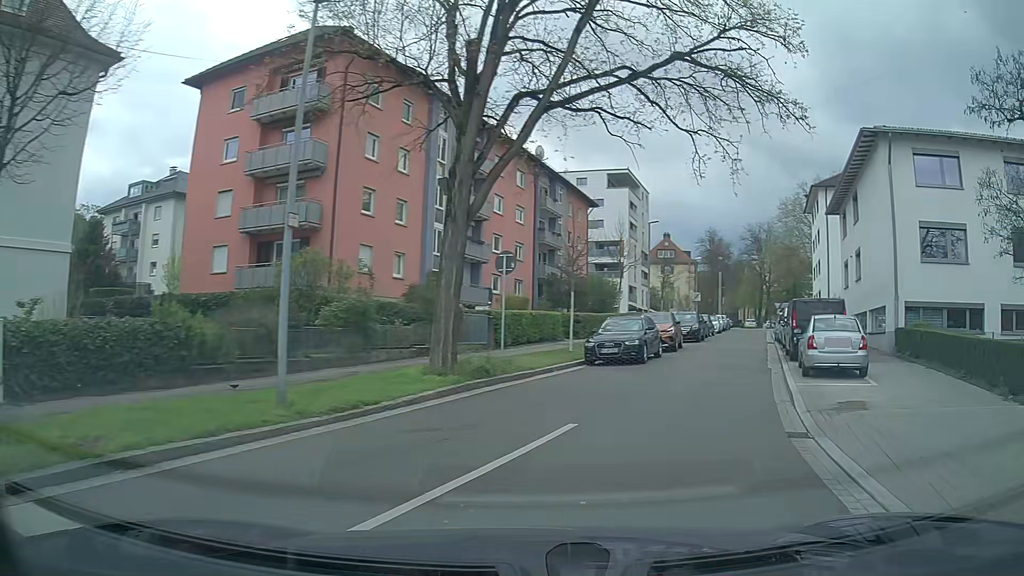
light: Day
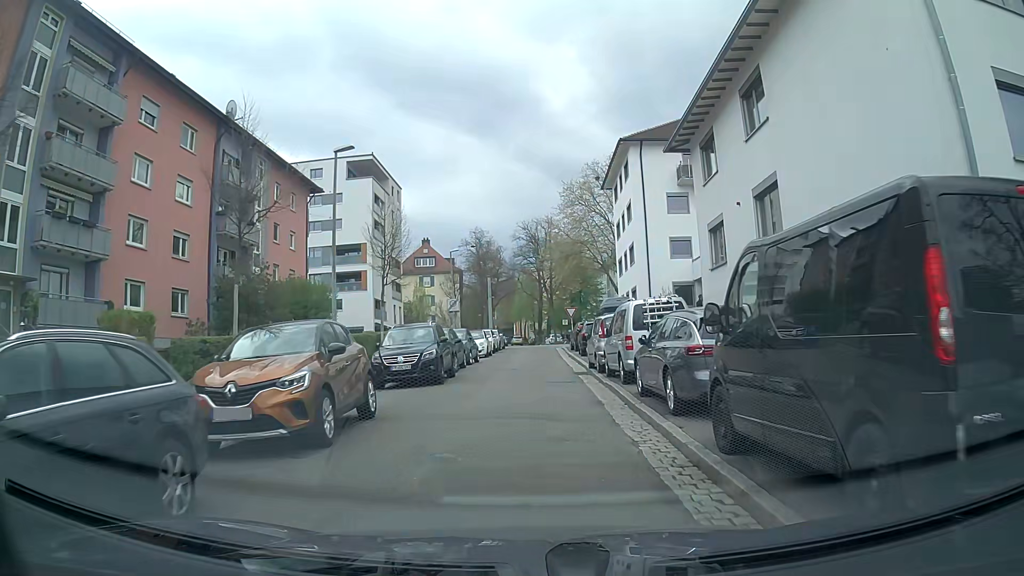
(+4.4, +18.2) m; +18°
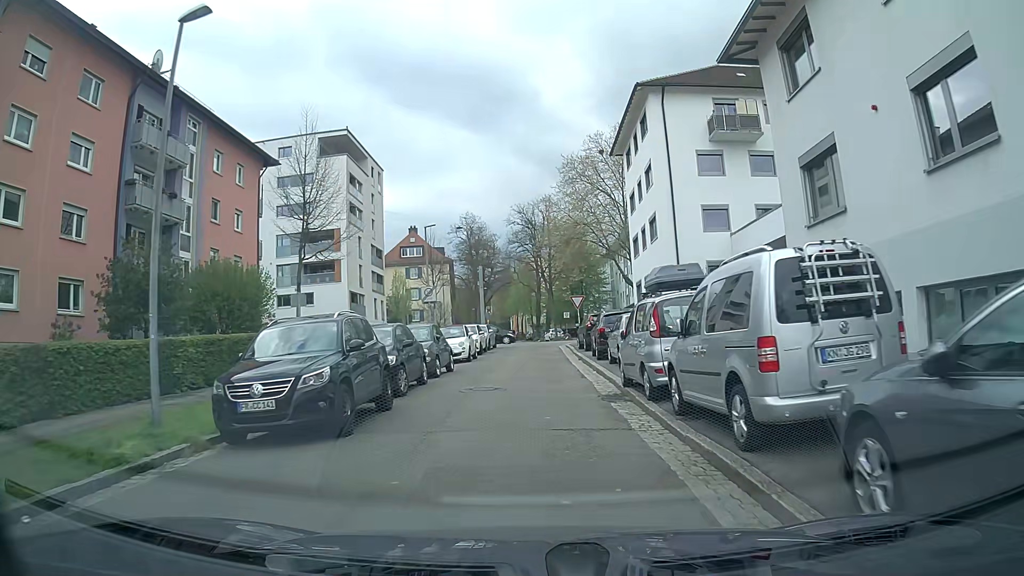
(0.0, +8.9) m; 0°
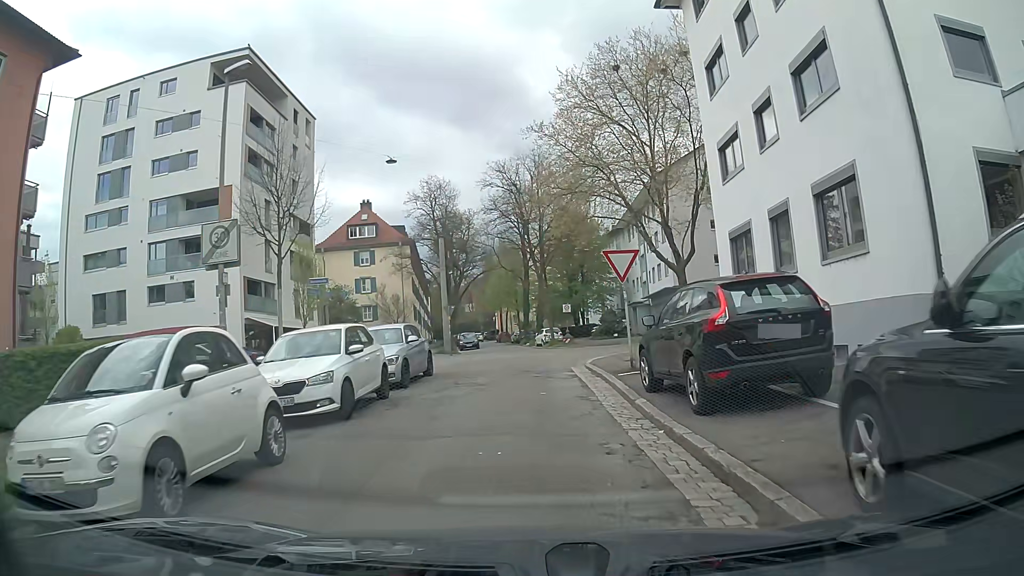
(+0.3, +21.8) m; +1°
